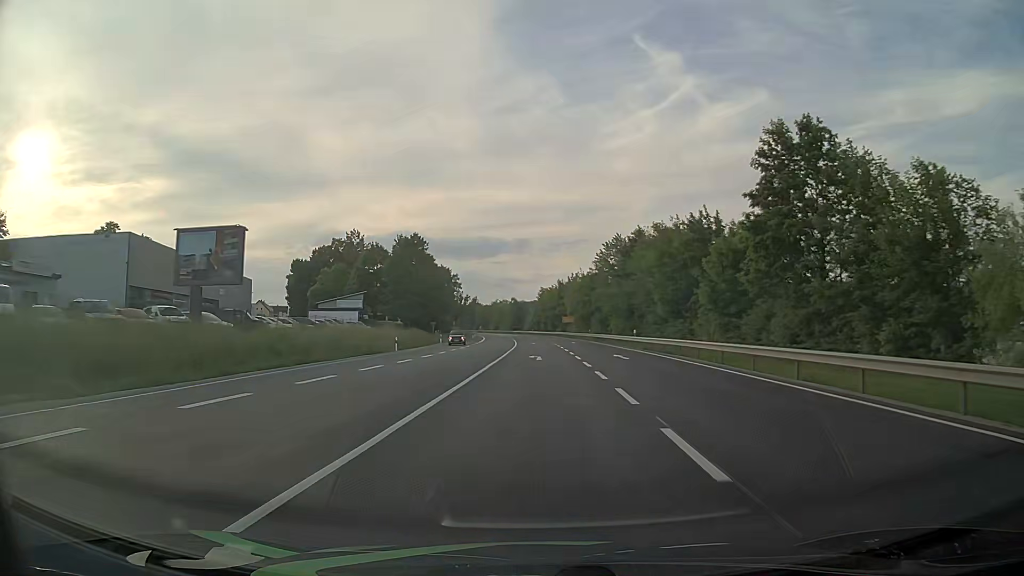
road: primary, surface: asphalt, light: Day
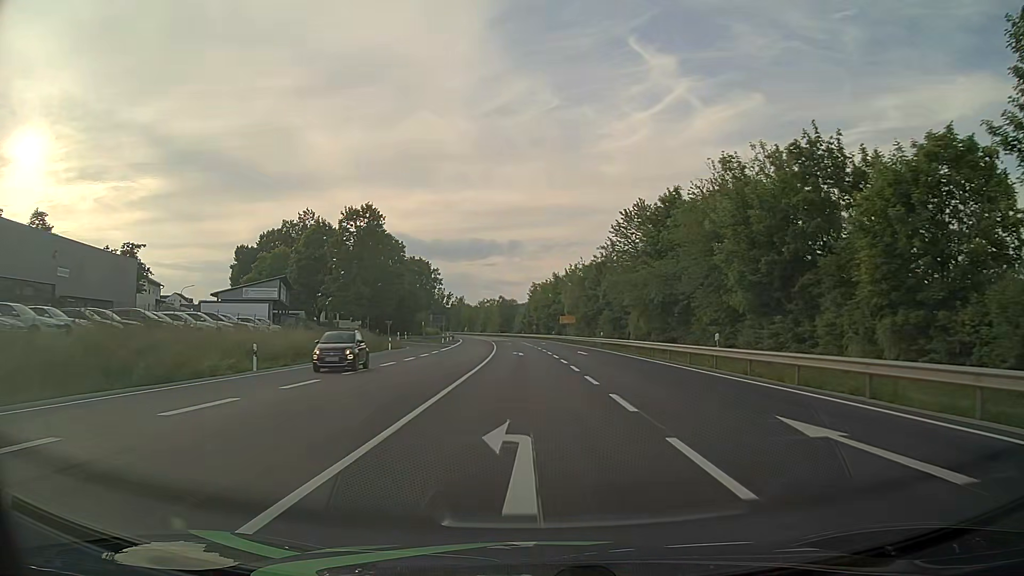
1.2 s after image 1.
(+0.3, +24.3) m; +1°
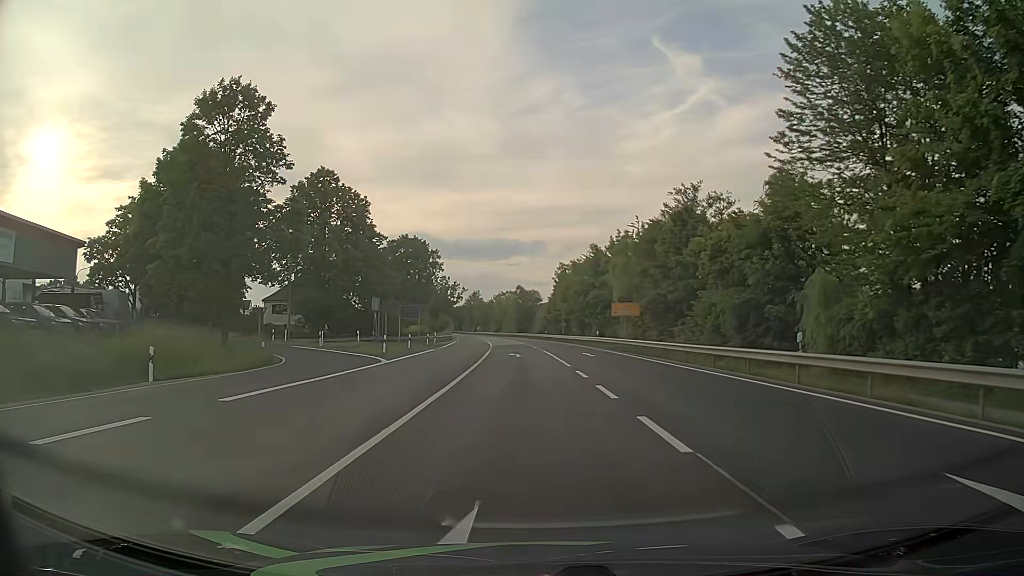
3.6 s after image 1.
(-0.6, +39.4) m; -2°
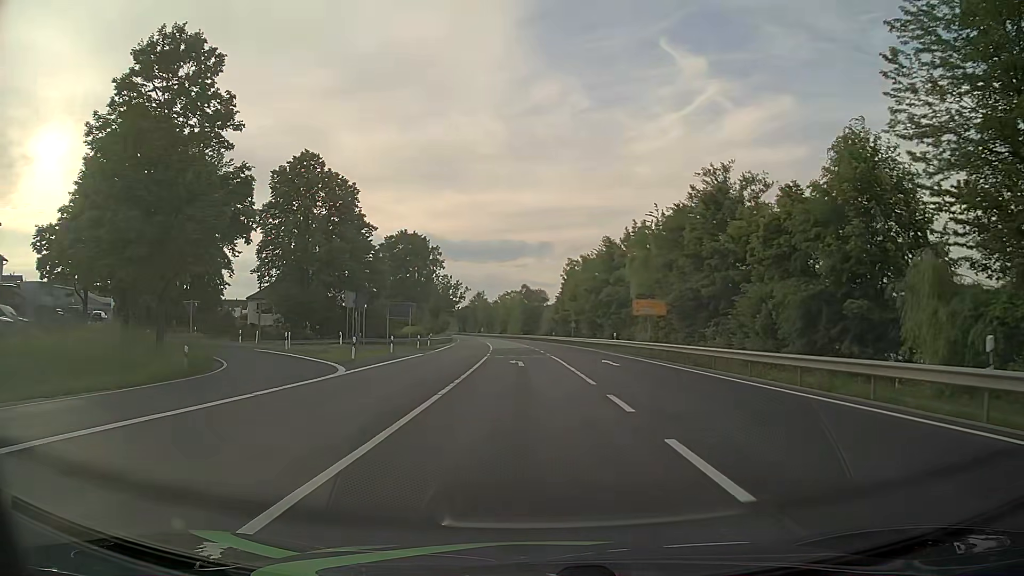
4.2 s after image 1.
(0.0, +7.9) m; 0°
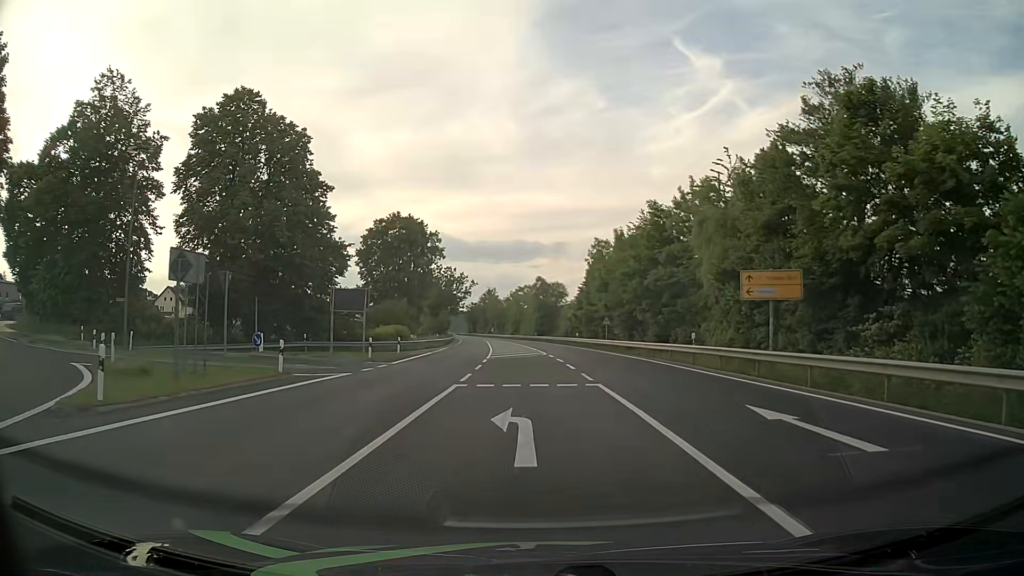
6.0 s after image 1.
(-0.3, +20.1) m; -2°
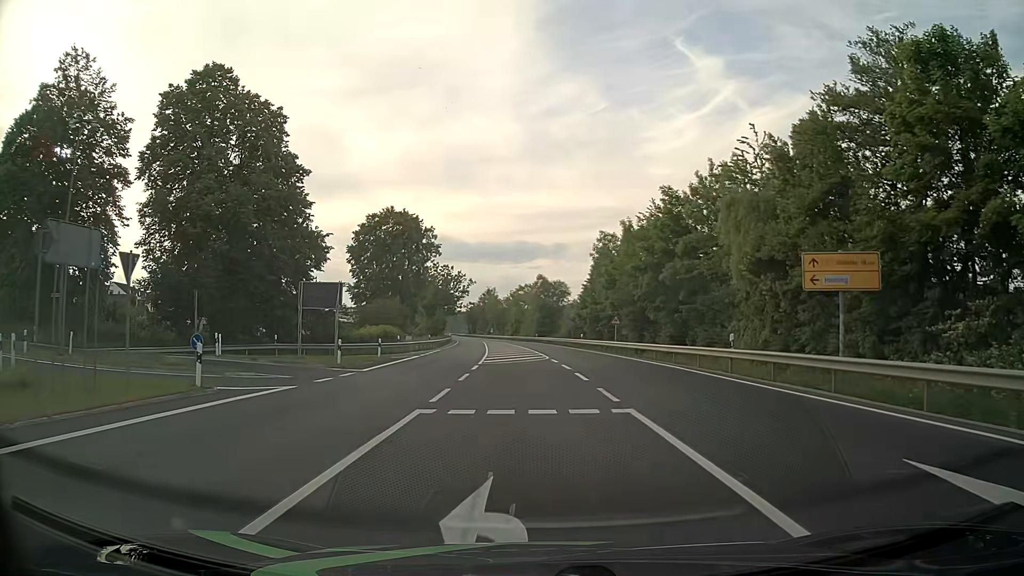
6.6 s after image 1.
(0.0, +5.5) m; 0°
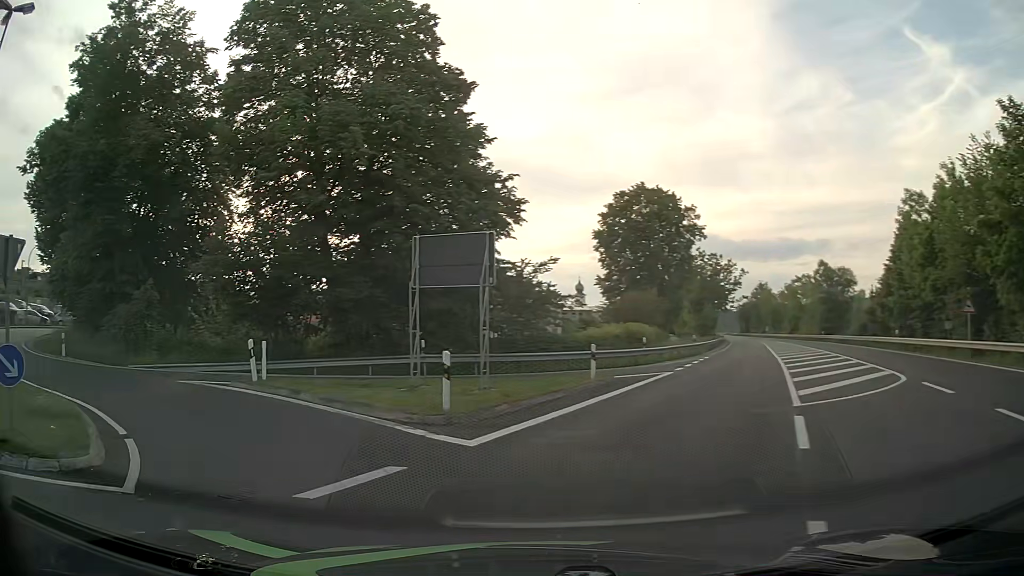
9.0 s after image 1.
(-1.4, +17.6) m; -21°
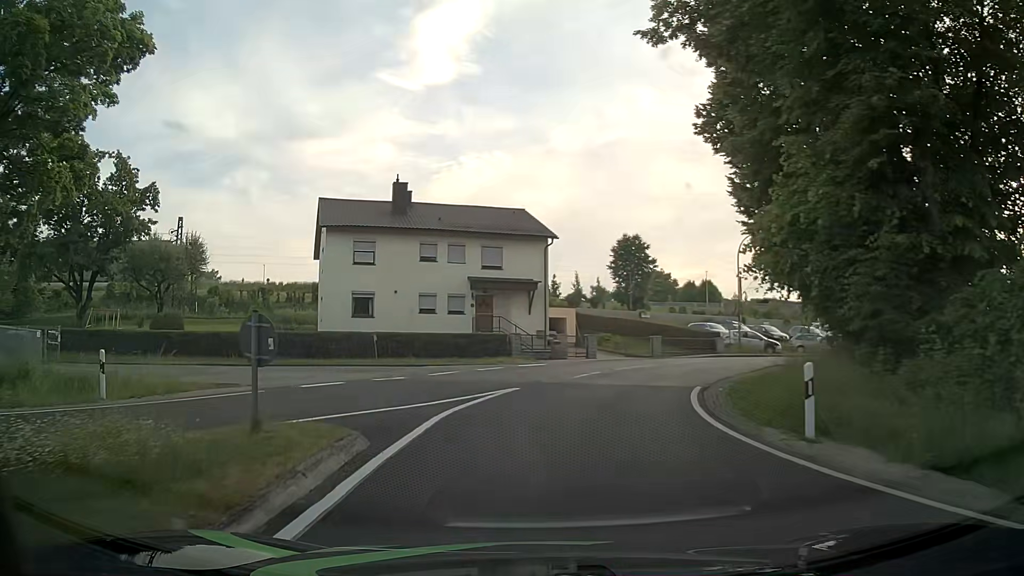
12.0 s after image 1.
(-13.1, +17.2) m; -66°
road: unclassified
(0, +10) (+2, +20) (+7, +28) (+14, +35) (+24, +39) (+33, +42) (+43, +44) (+52, +47) (+62, +50) (+72, +53) m
